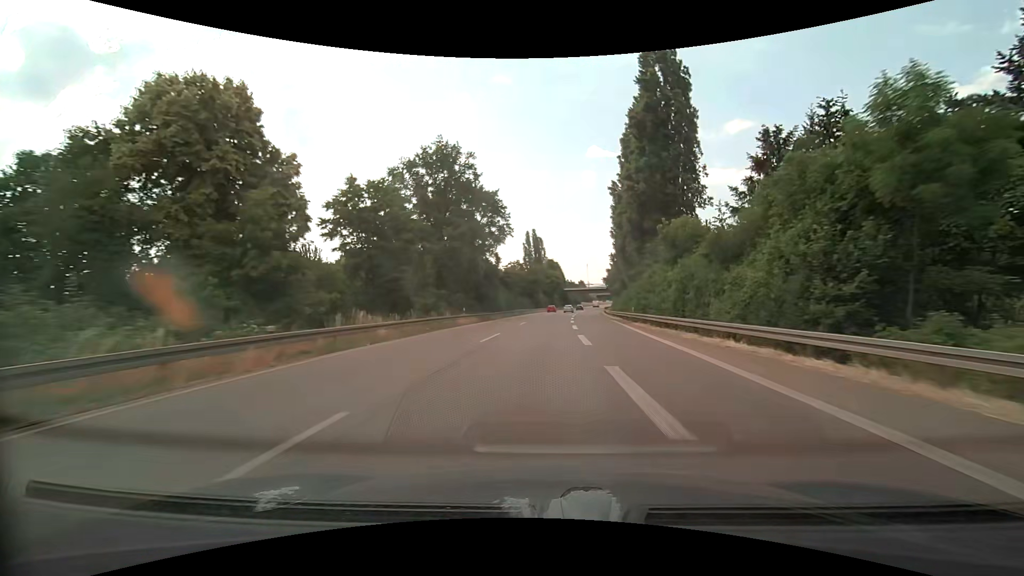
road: trunk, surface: asphalt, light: Day
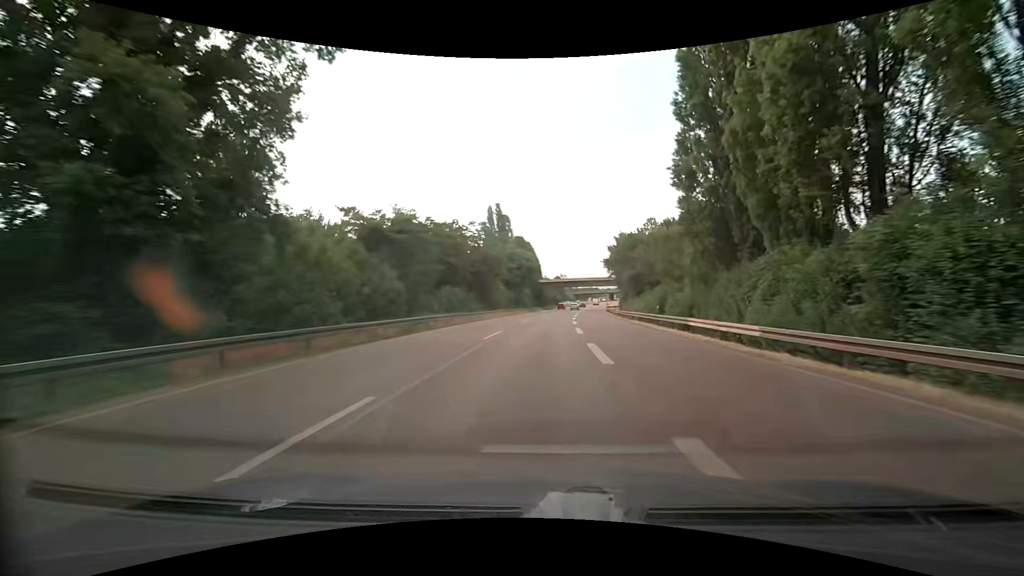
(+1.4, +54.1) m; +3°
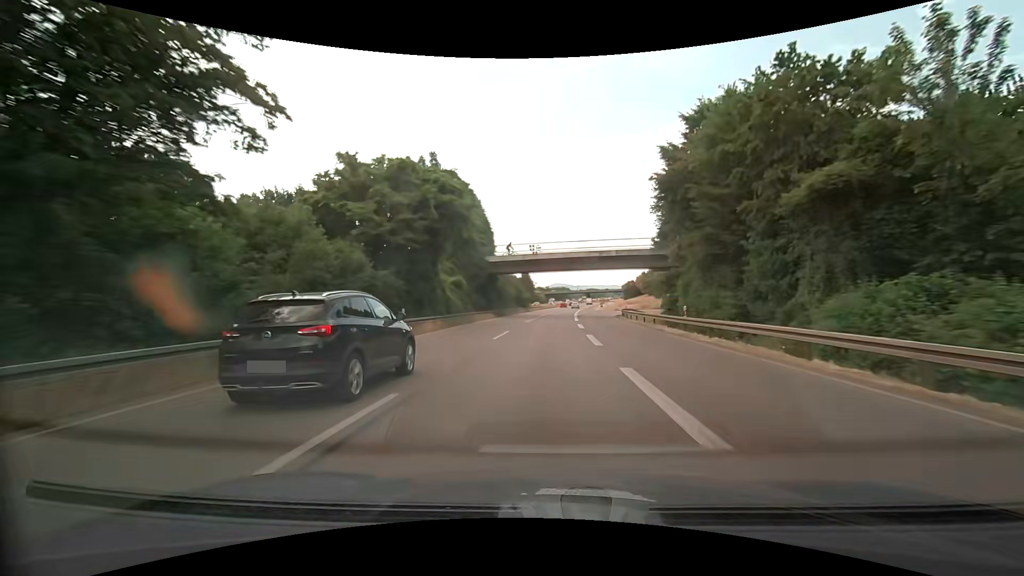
(+1.6, +54.6) m; +3°
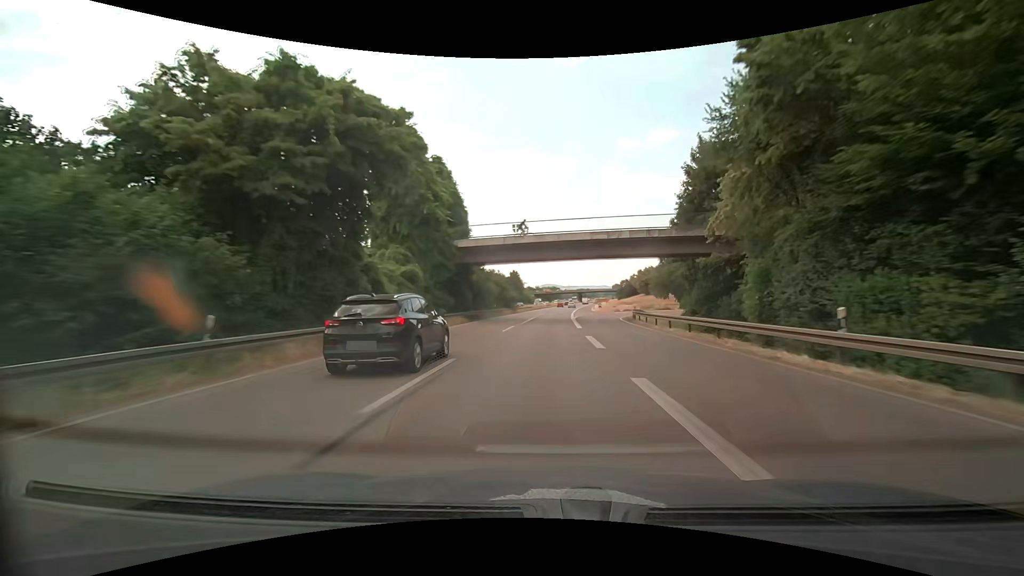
(+0.2, +13.7) m; +1°
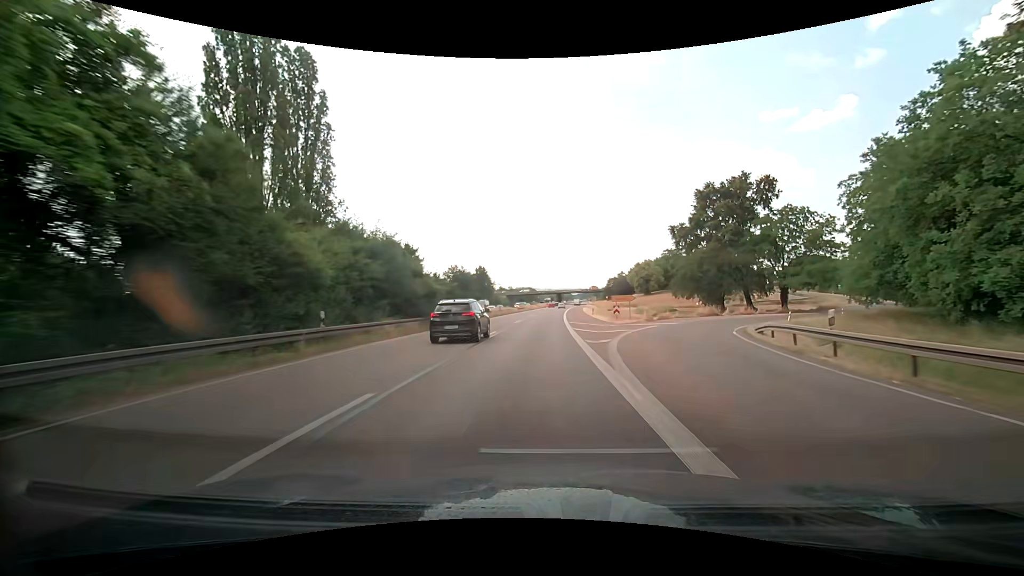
(+1.2, +41.3) m; +3°
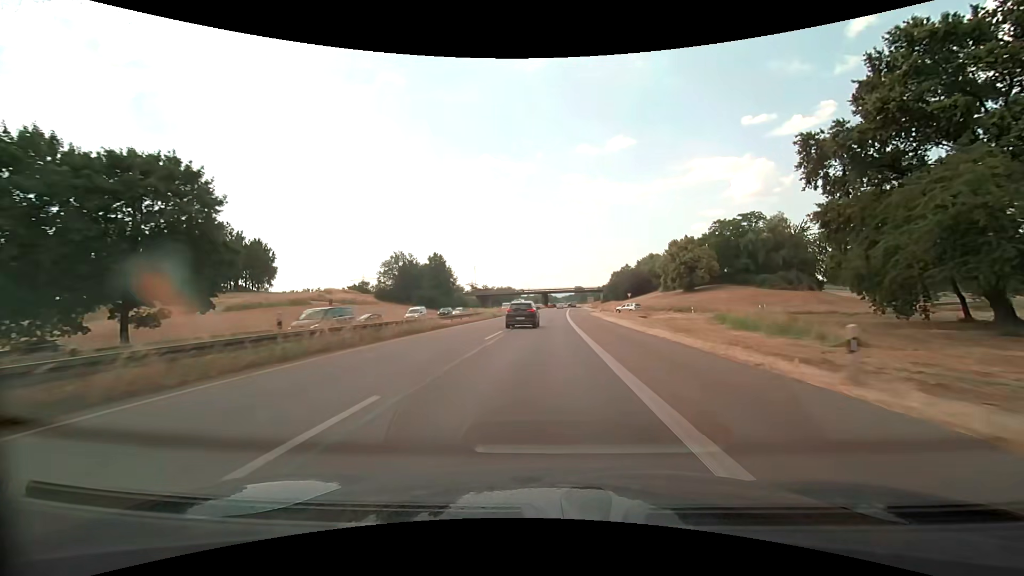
(+0.6, +55.3) m; +2°
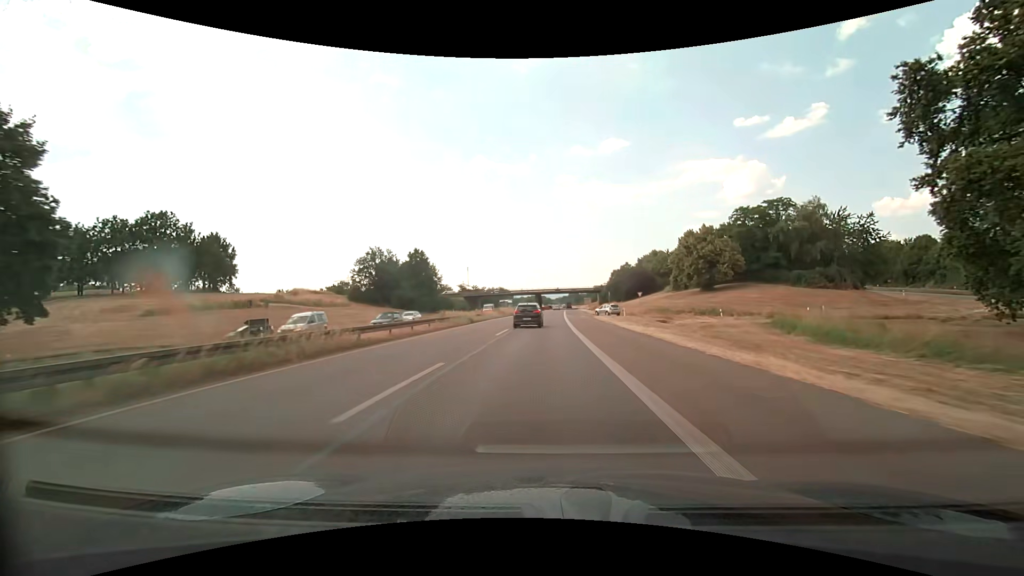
(+0.1, +13.7) m; +1°
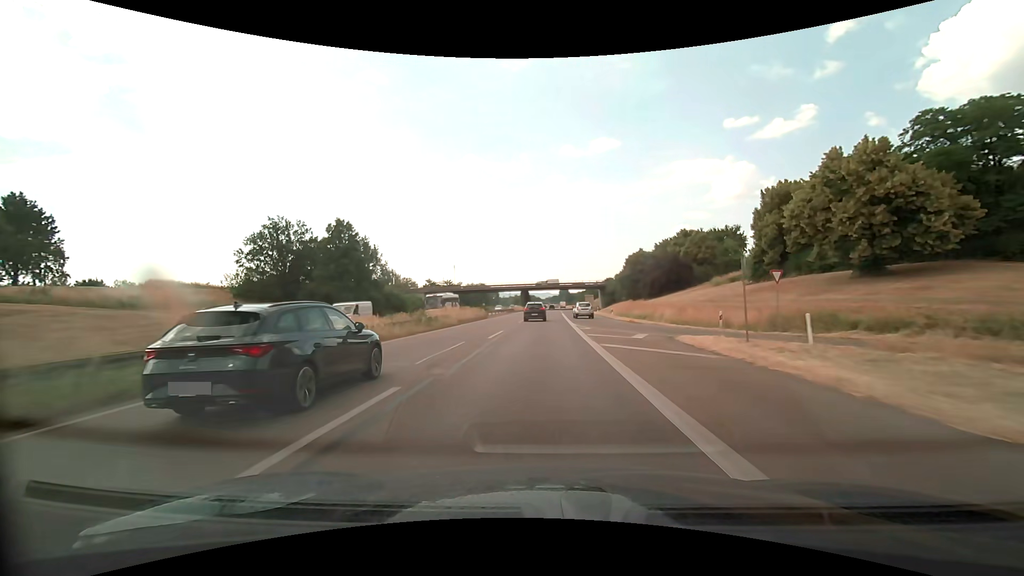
(+0.4, +40.4) m; +1°
(0, +10) (0, +20) (0, +30) (0, +40) (+1, +50) (+1, +60) (+1, +70) (+2, +80) (+2, +90) (+3, +100) m
